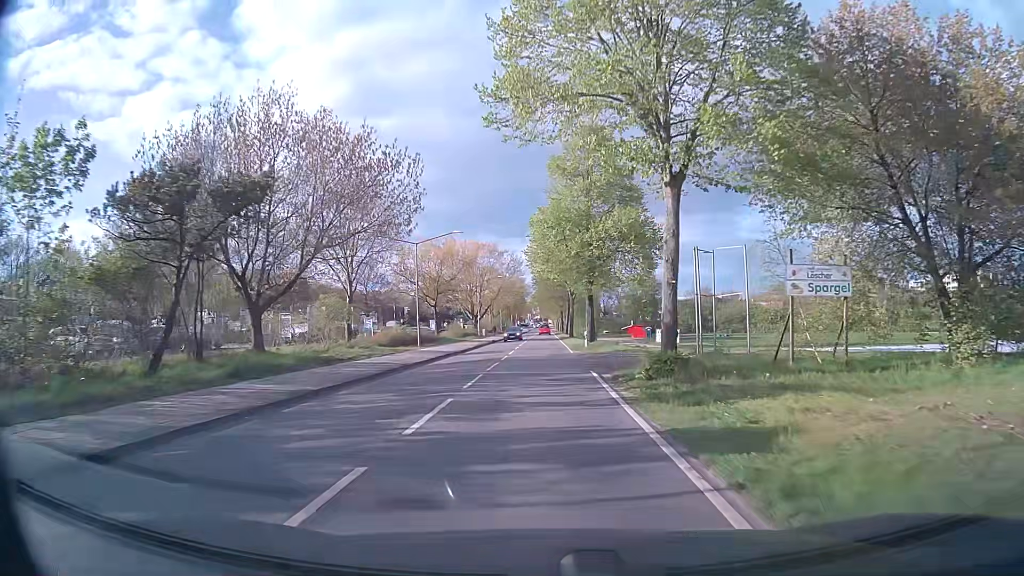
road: secondary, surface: asphalt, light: Day
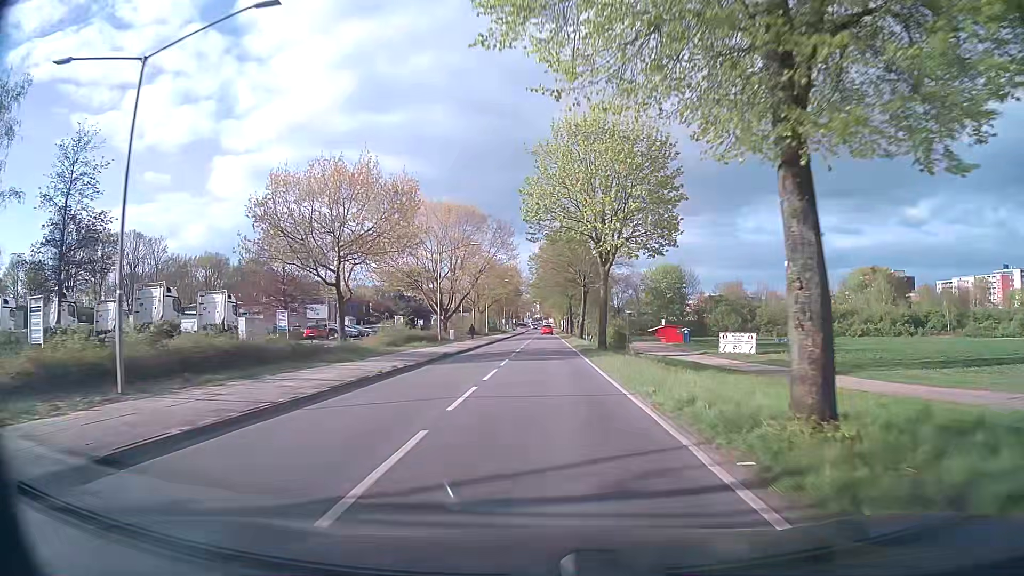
(0.0, +34.3) m; 0°
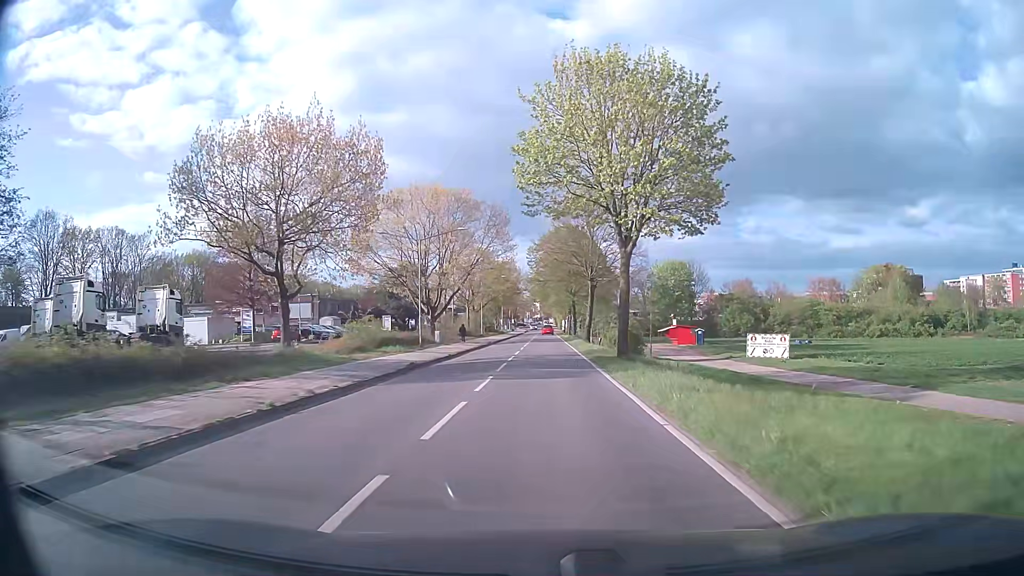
(0.0, +8.5) m; 0°
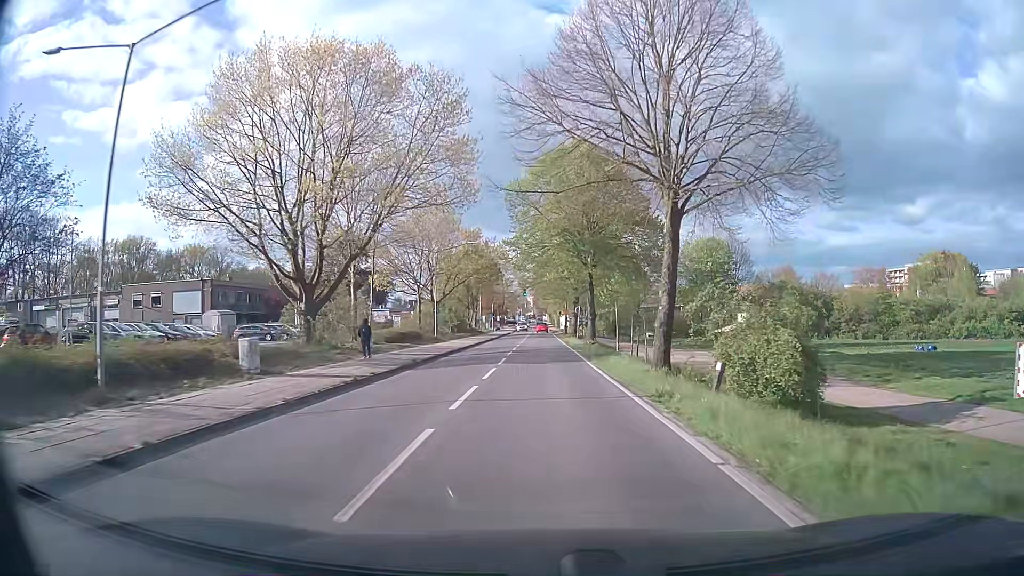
(+0.1, +33.9) m; +1°
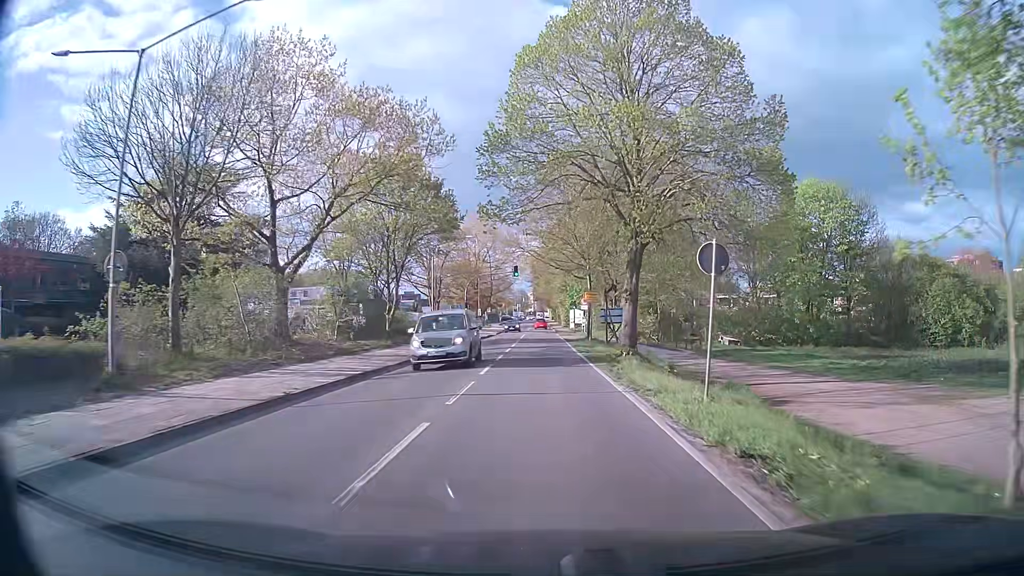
(+0.1, +42.1) m; 0°
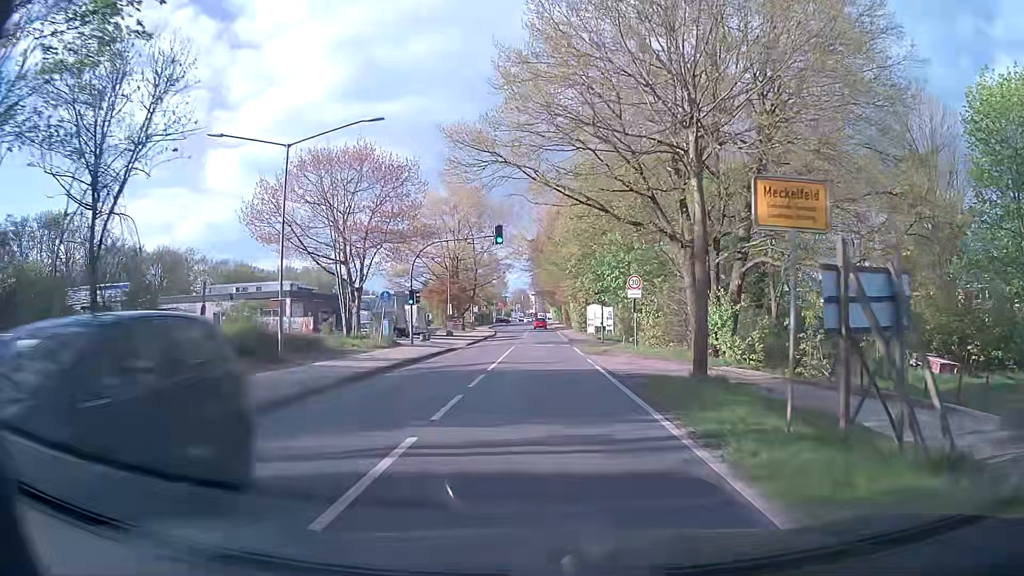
(-0.2, +31.3) m; 0°
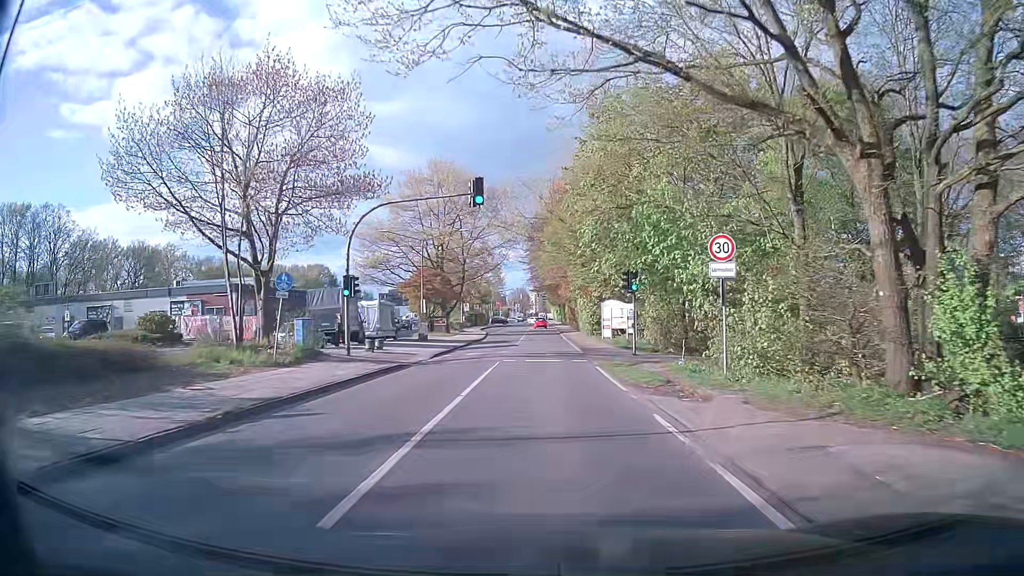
(-0.1, +13.9) m; 0°
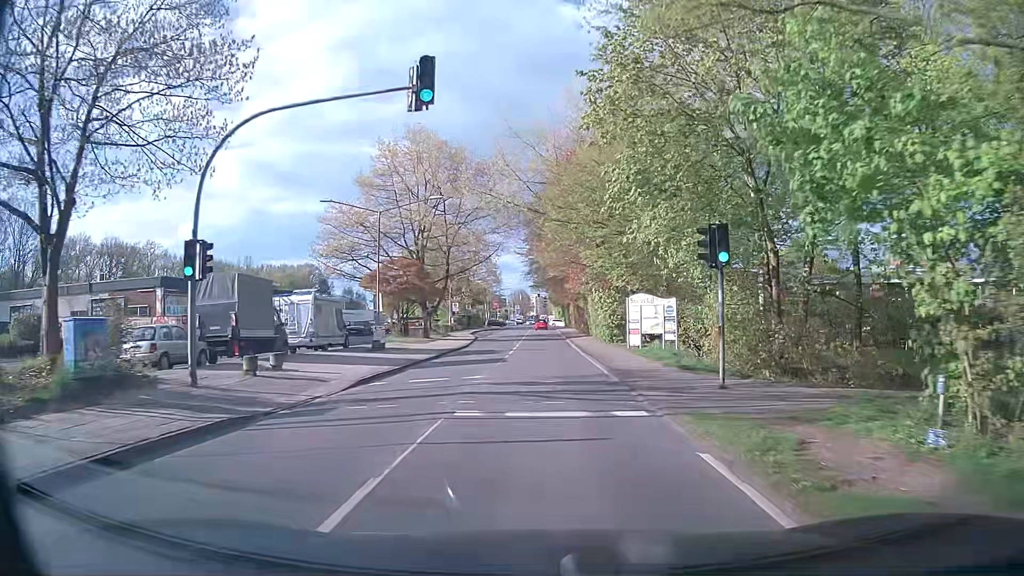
(-0.1, +13.1) m; 0°
(0, +10) (0, +20) (0, +30) (0, +40) (0, +50) (0, +60) (0, +70) (0, +80) (0, +90) (0, +100) m
